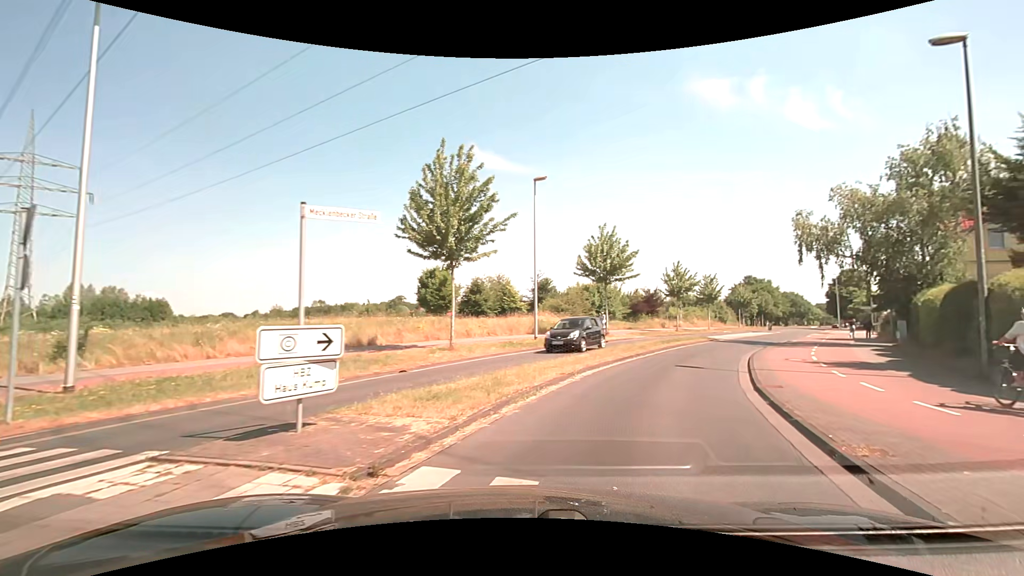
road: tertiary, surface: asphalt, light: Day
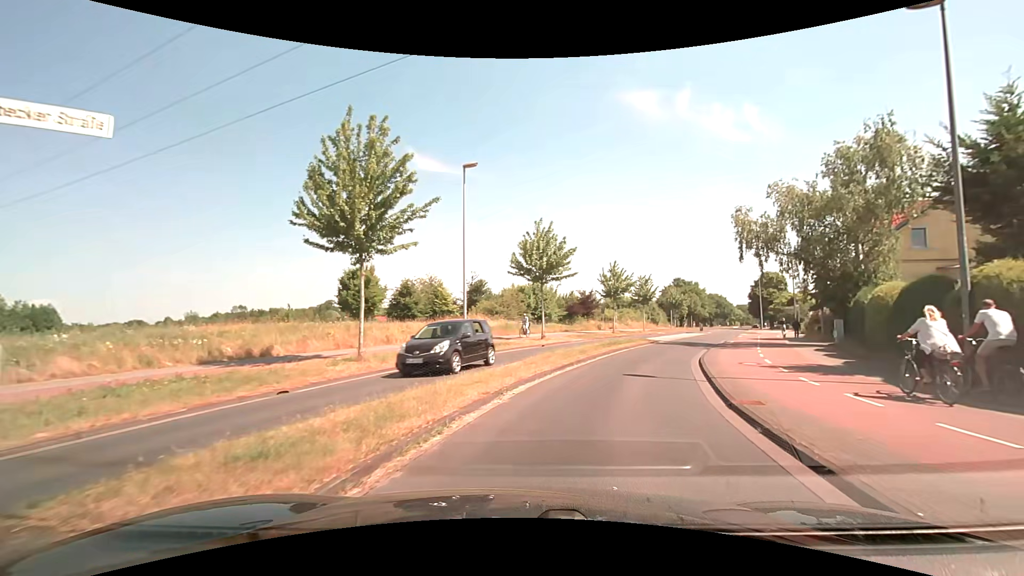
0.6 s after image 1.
(+0.2, +3.1) m; +7°
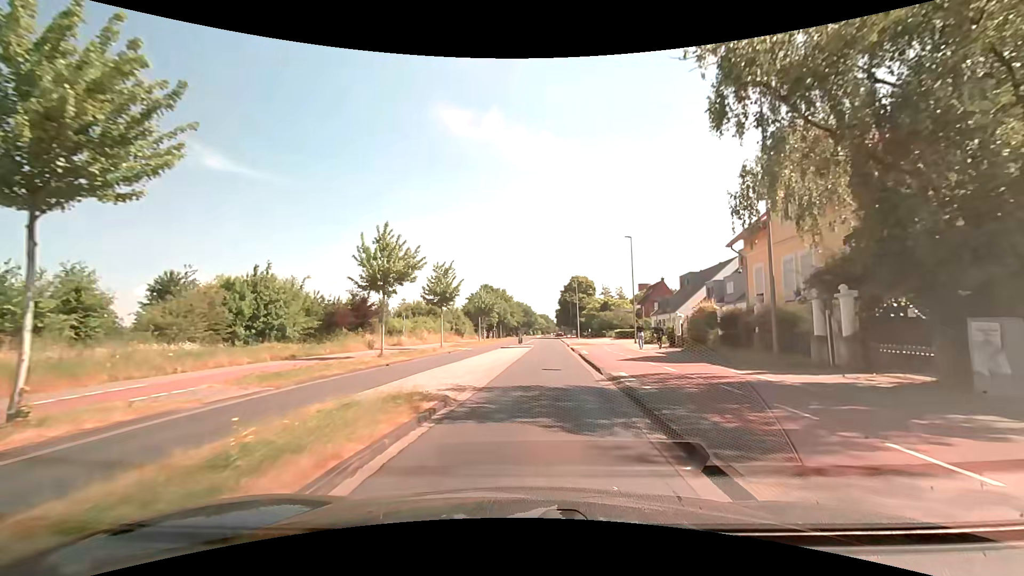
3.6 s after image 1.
(+6.0, +22.7) m; +23°
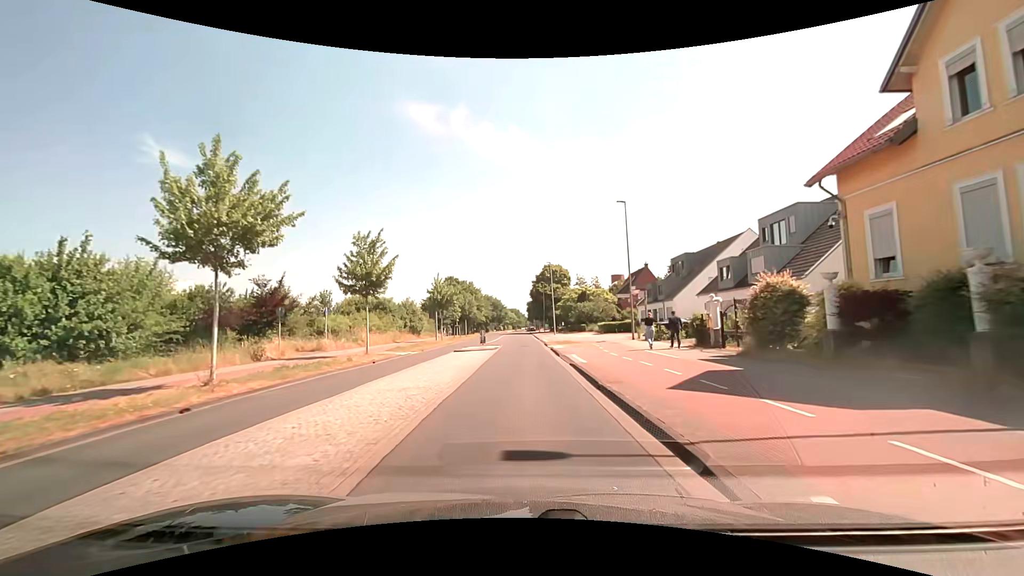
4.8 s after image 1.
(+0.5, +11.9) m; +3°
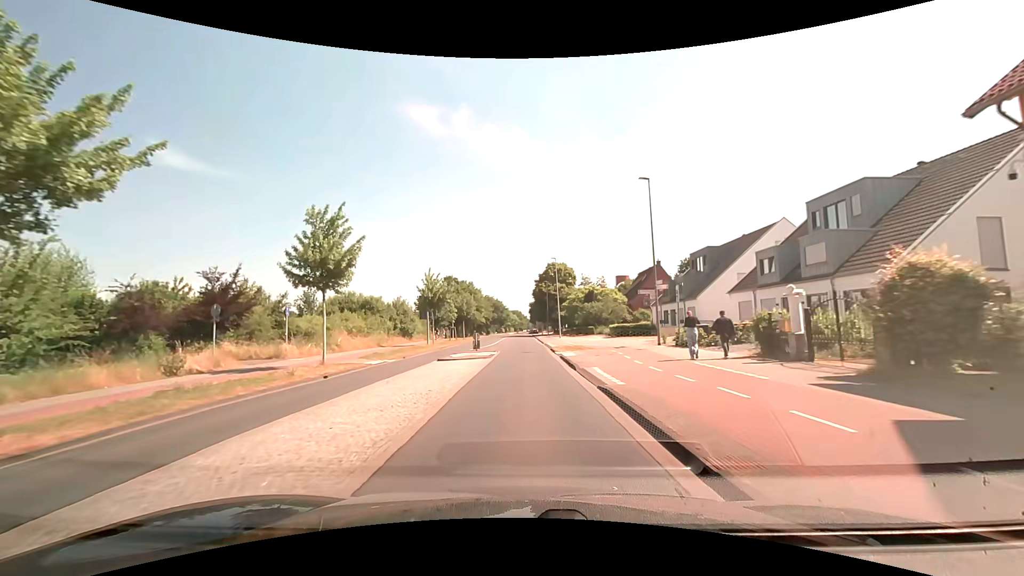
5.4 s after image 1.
(0.0, +6.4) m; -1°
